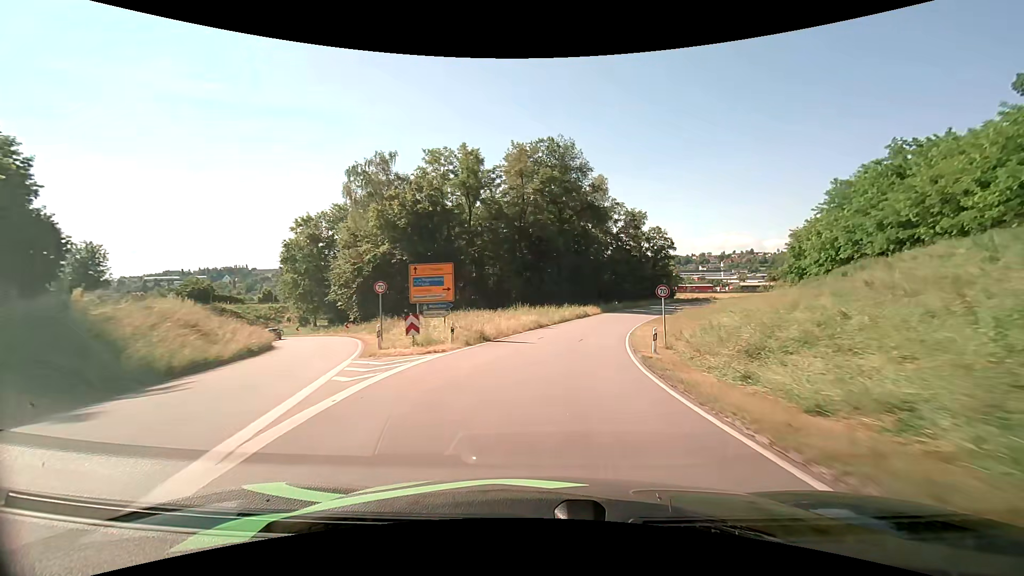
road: primary_link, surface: asphalt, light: Day
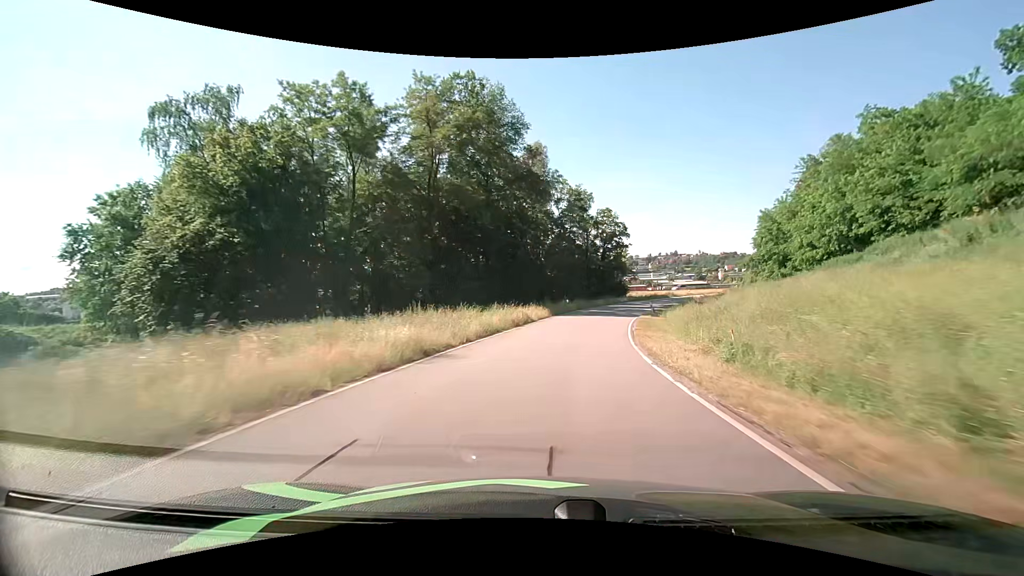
(+1.3, +20.6) m; +7°
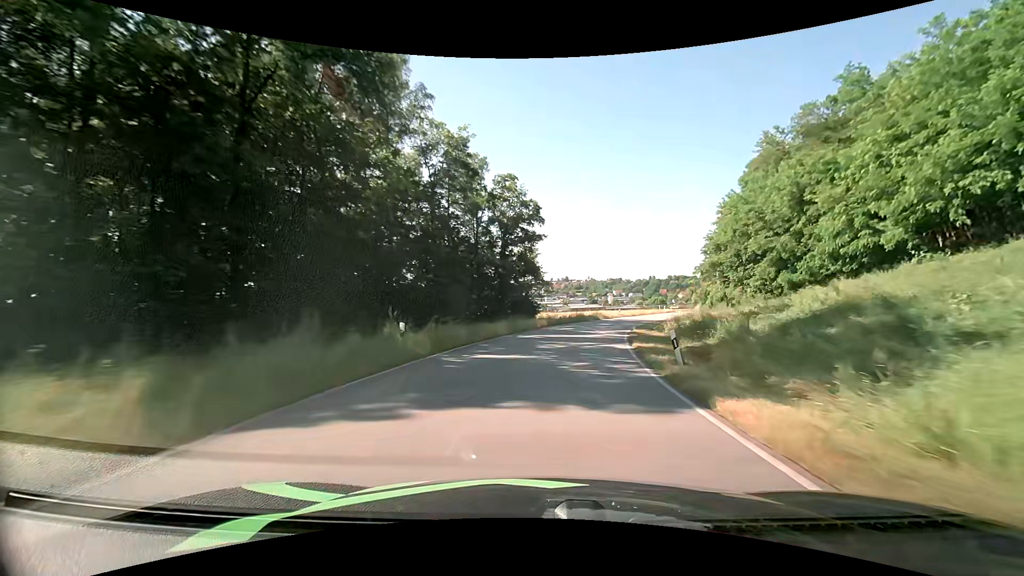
(+3.4, +31.7) m; +12°
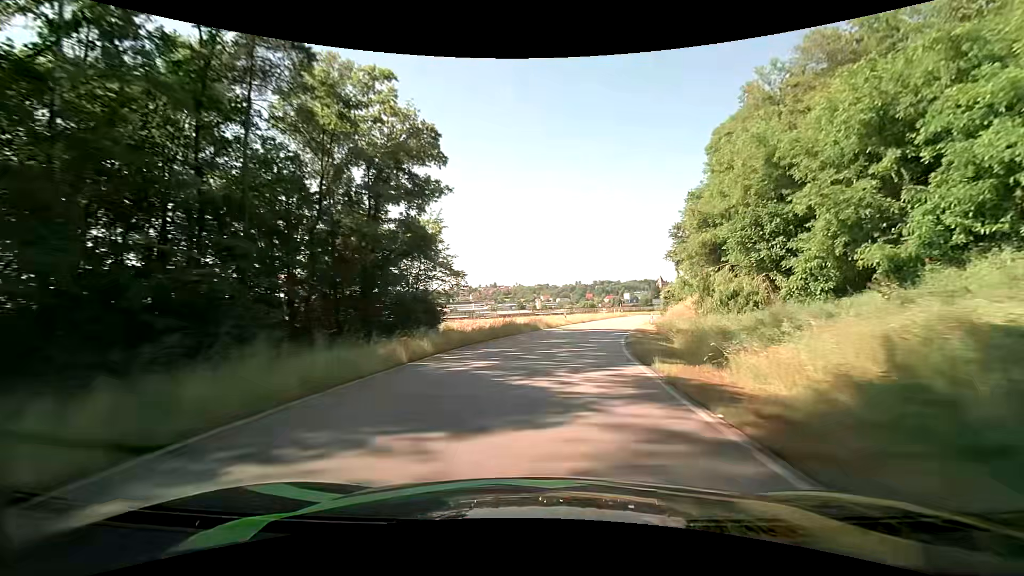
(+1.6, +21.2) m; +8°
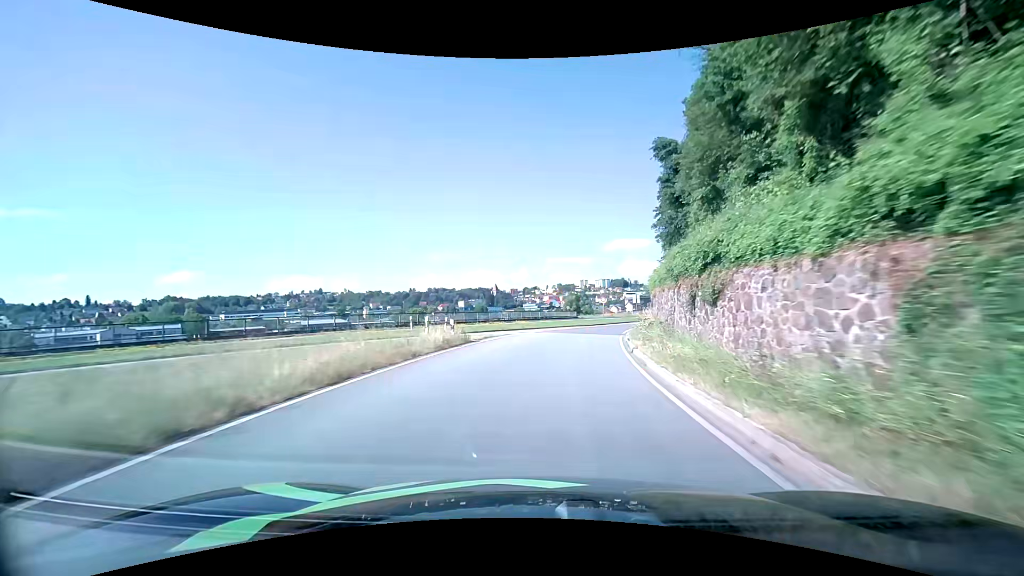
(+7.9, +49.2) m; +19°
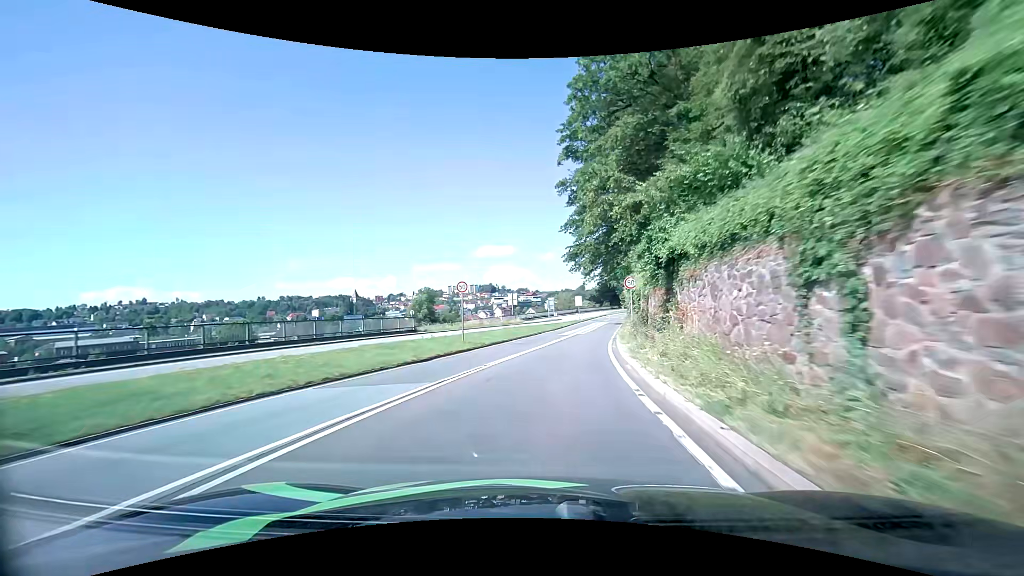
(+4.9, +38.3) m; +15°
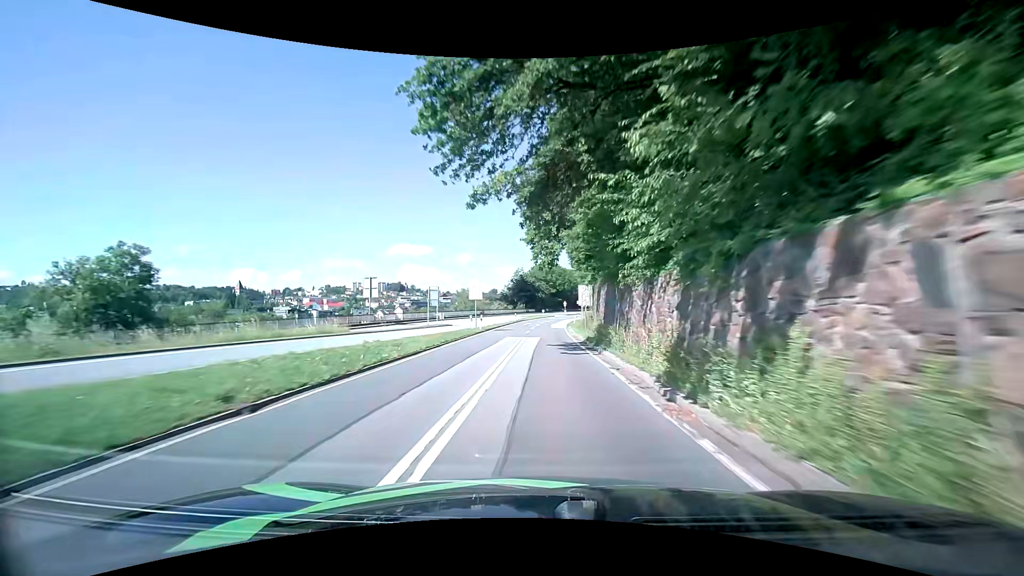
(+4.0, +40.8) m; +10°
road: primary
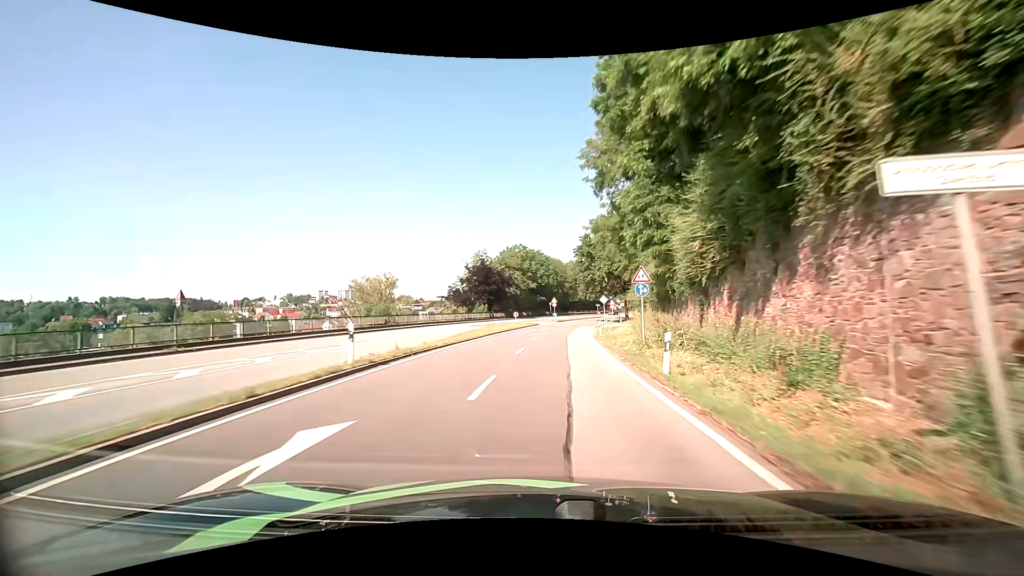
(+1.1, +54.7) m; +2°
(0, +10) (0, +20) (+1, +30) (+2, +40) (+3, +50) (+5, +60) (+7, +70) (+9, +79) (+11, +89) (+14, +99) m
